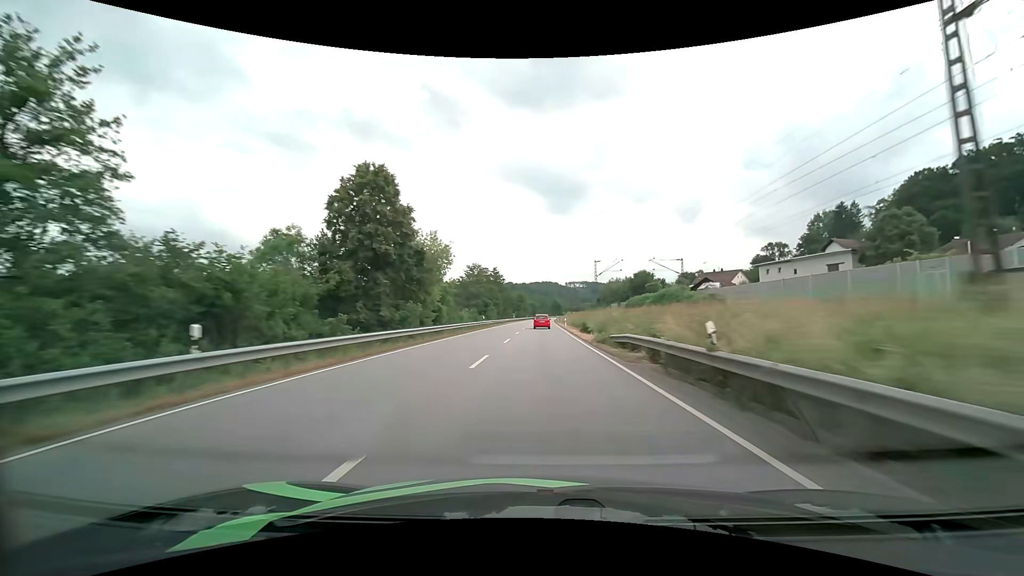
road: primary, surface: asphalt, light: Day
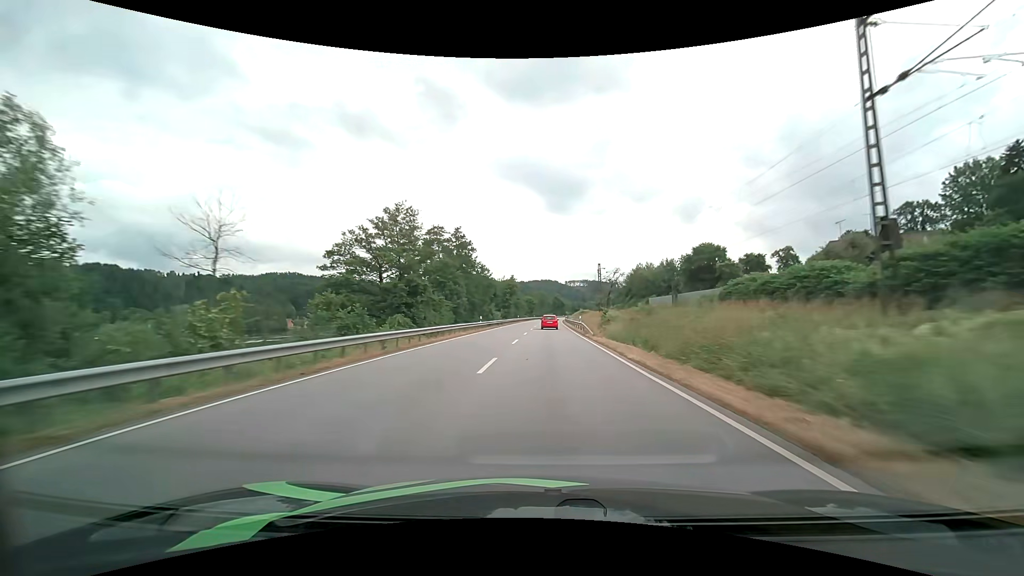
(-0.1, +61.4) m; 0°
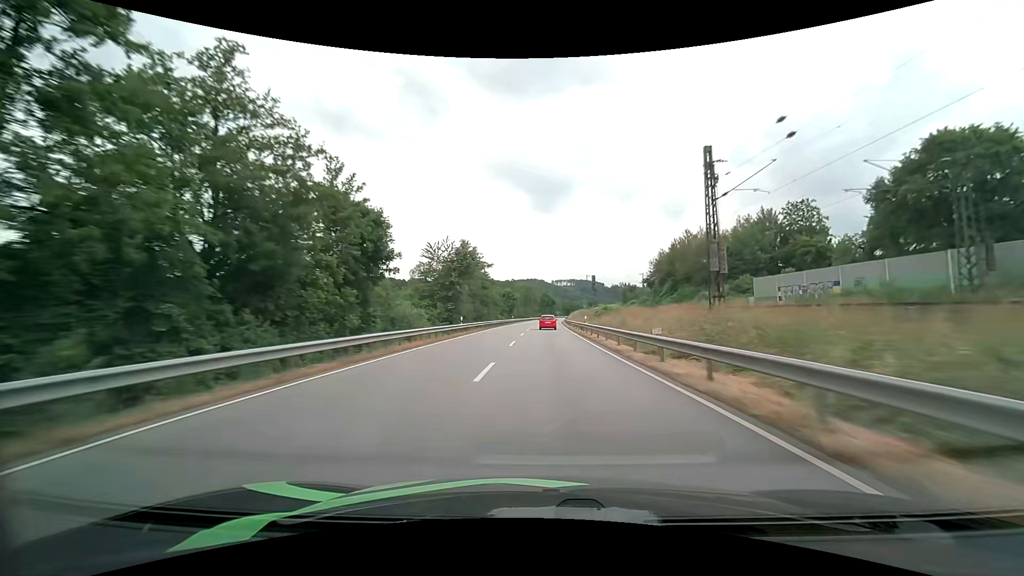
(+0.7, +61.7) m; +2°
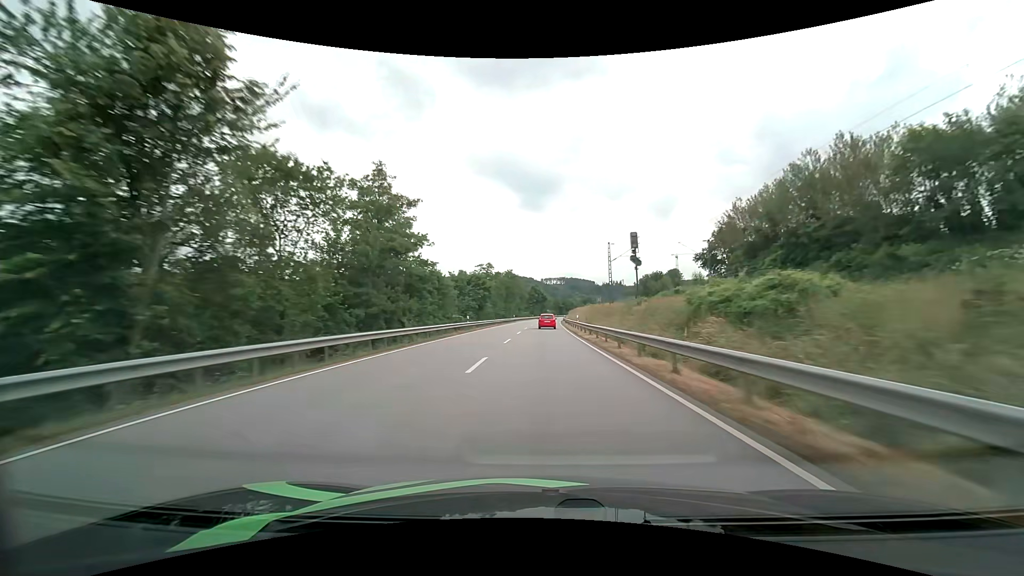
(+0.5, +47.1) m; +1°
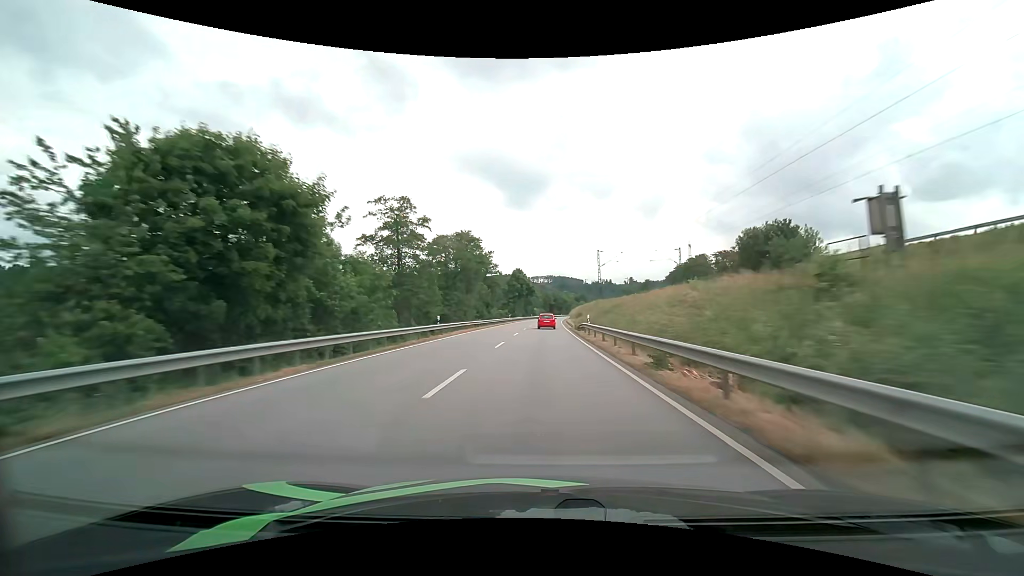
(+0.8, +63.8) m; +1°
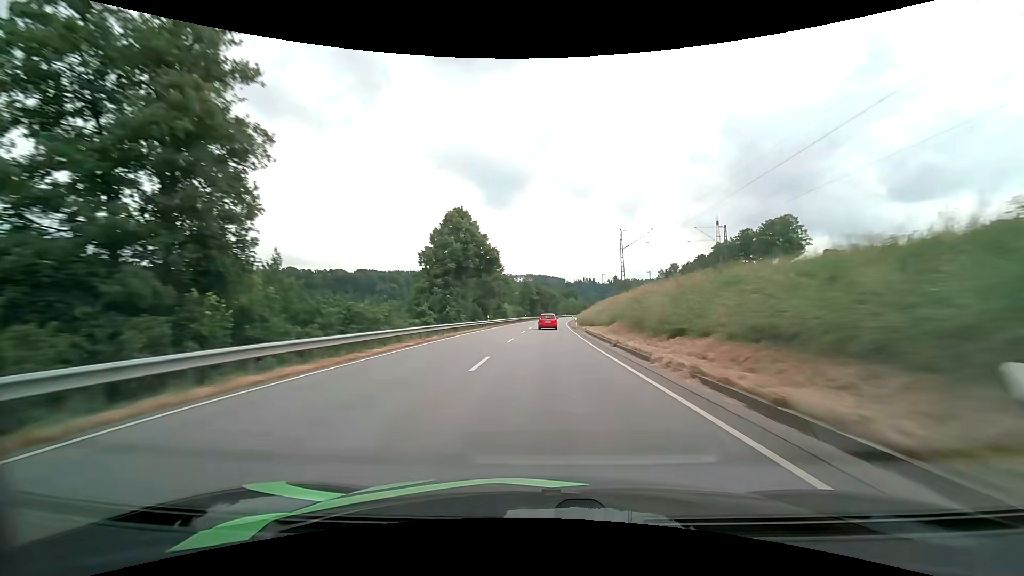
(+1.3, +80.7) m; +2°
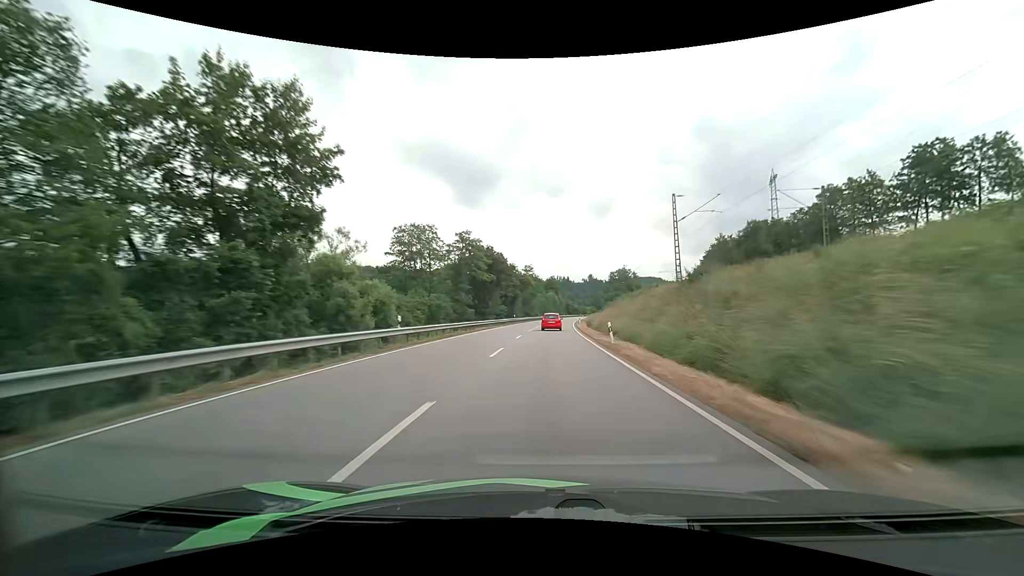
(+2.3, +80.6) m; +3°
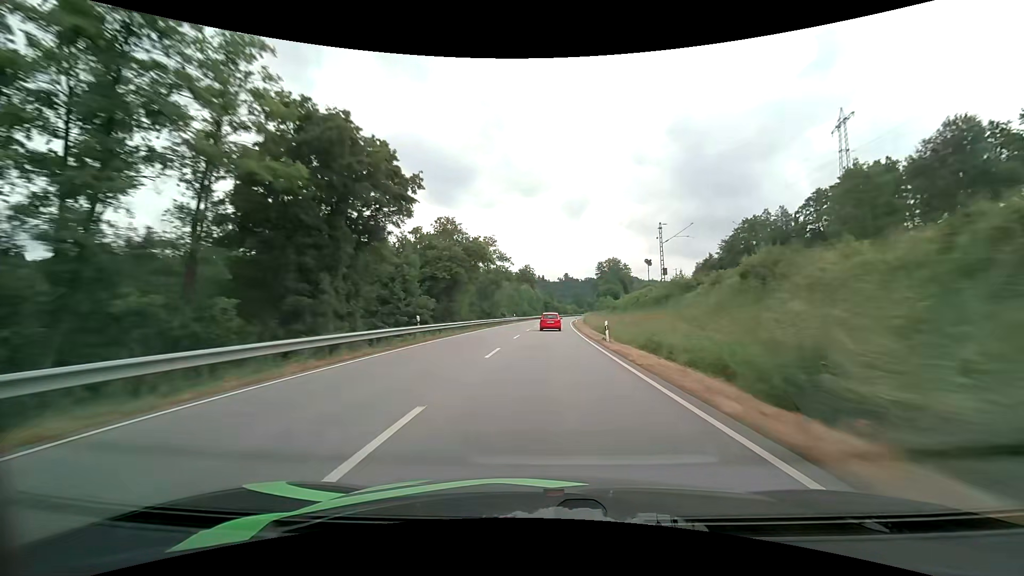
(+1.3, +48.6) m; +3°
(0, +10) (0, +20) (0, +30) (+1, +40) (+1, +50) (+2, +60) (+2, +70) (+3, +80) (+4, +90) (+5, +100) m
